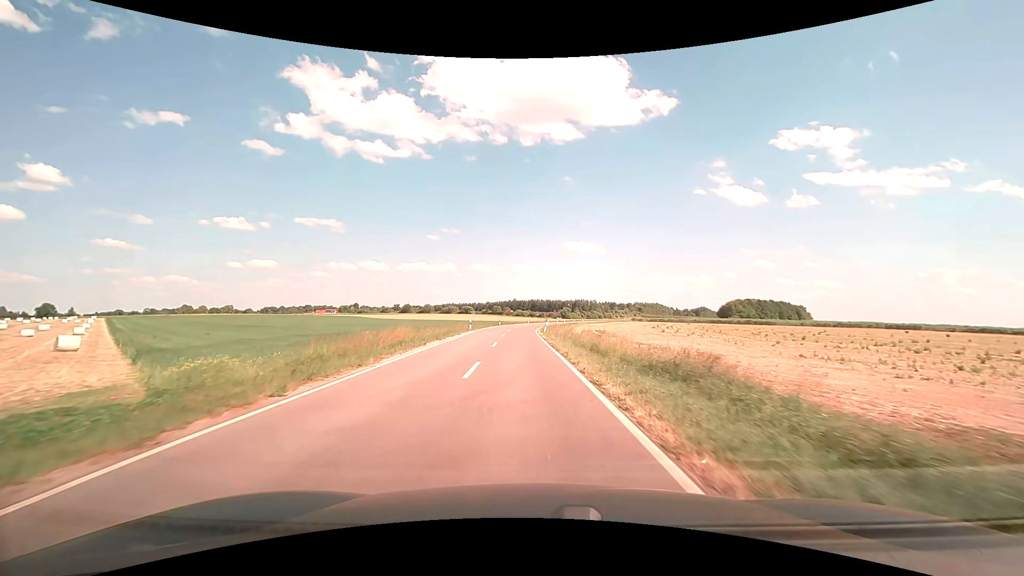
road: unclassified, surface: asphalt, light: Day
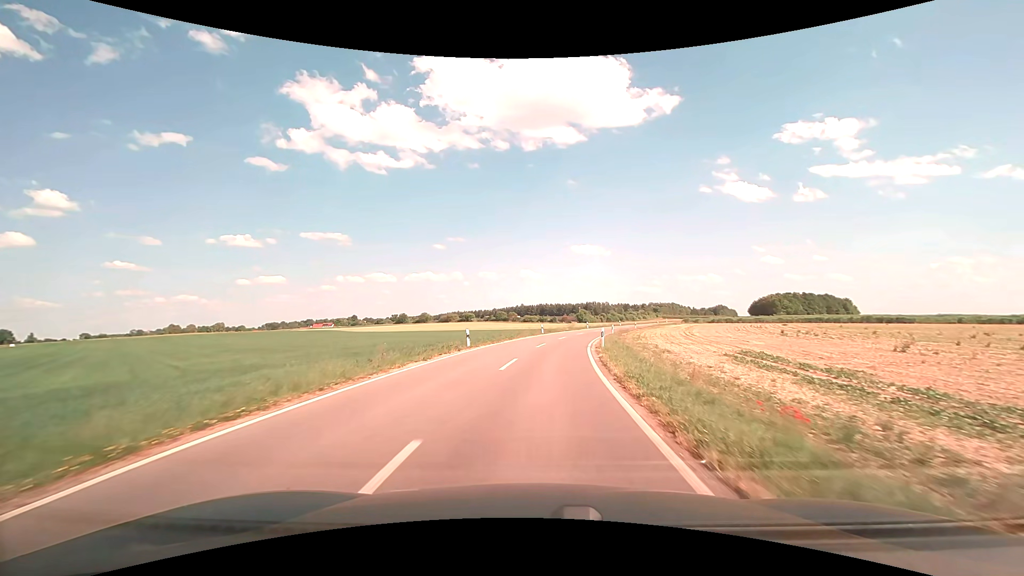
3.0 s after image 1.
(-1.4, +45.5) m; -2°
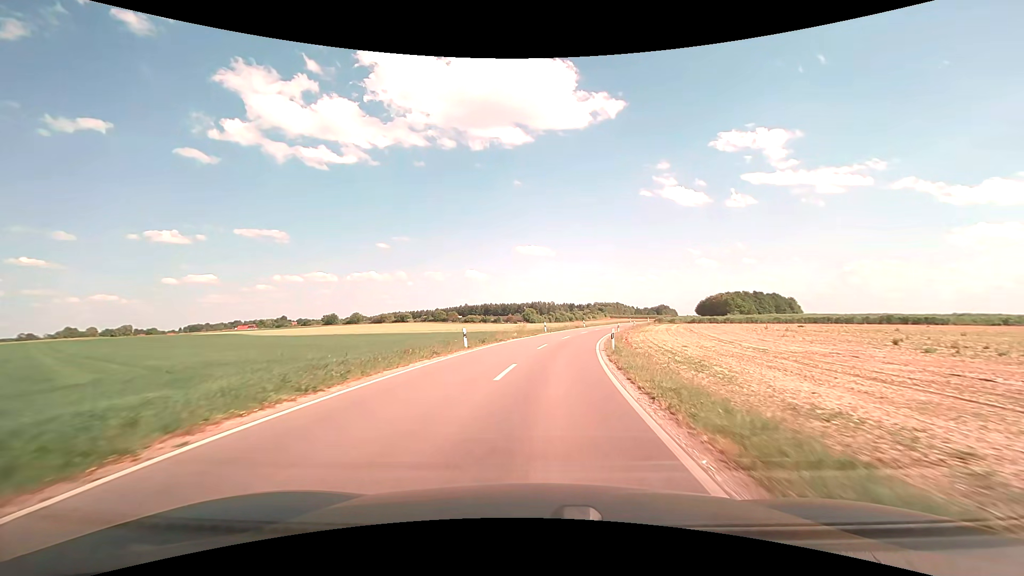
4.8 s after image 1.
(+1.2, +26.5) m; +6°
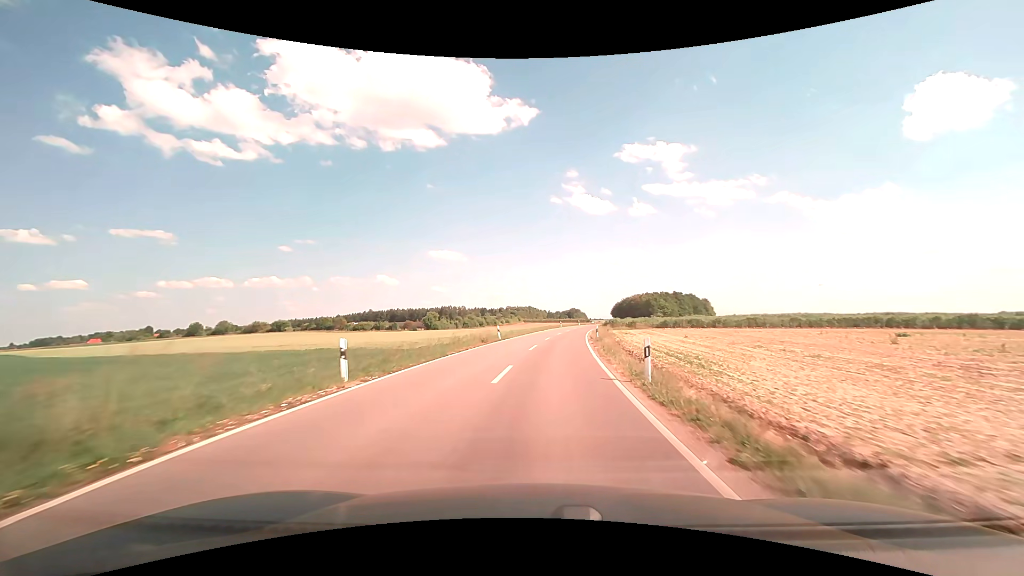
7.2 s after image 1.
(+3.1, +36.7) m; +10°
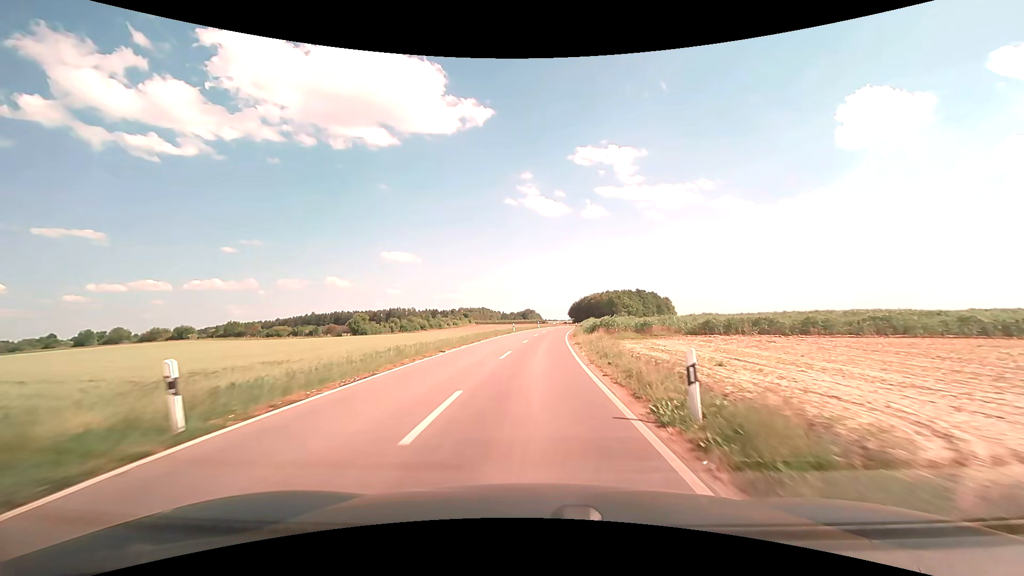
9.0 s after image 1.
(+1.7, +29.1) m; +6°
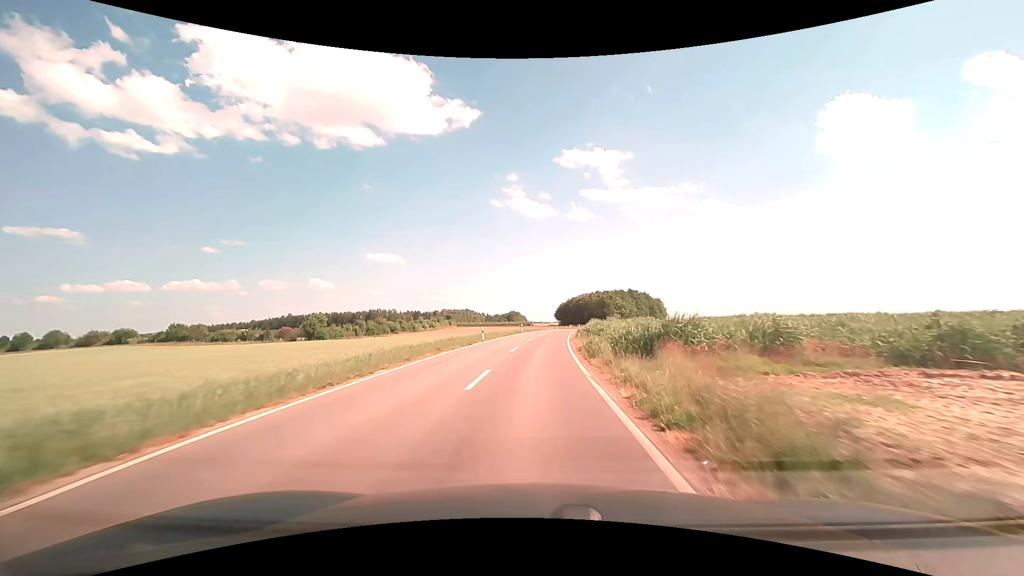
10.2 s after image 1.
(+0.3, +19.9) m; +2°
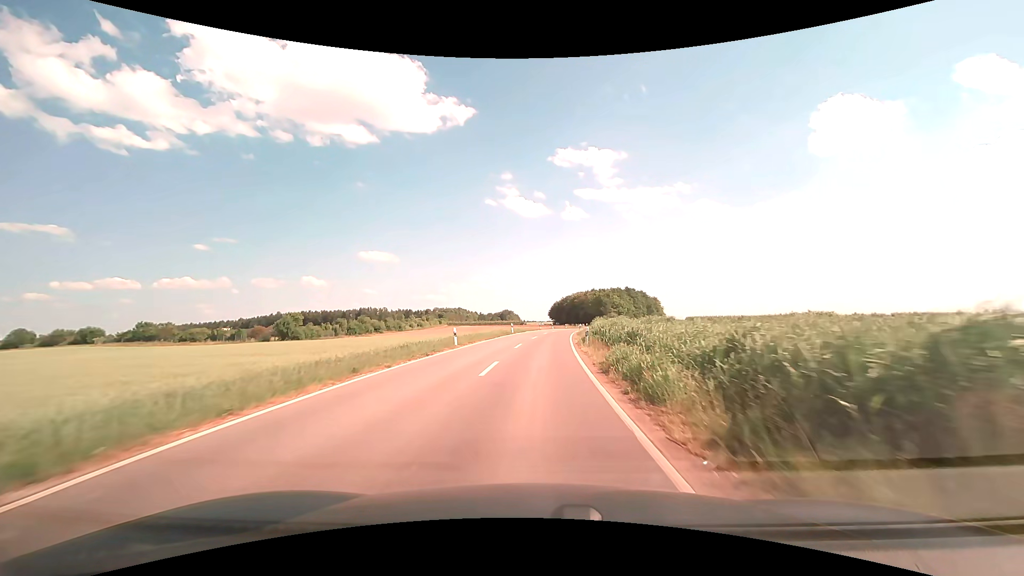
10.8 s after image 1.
(+0.1, +10.0) m; +1°
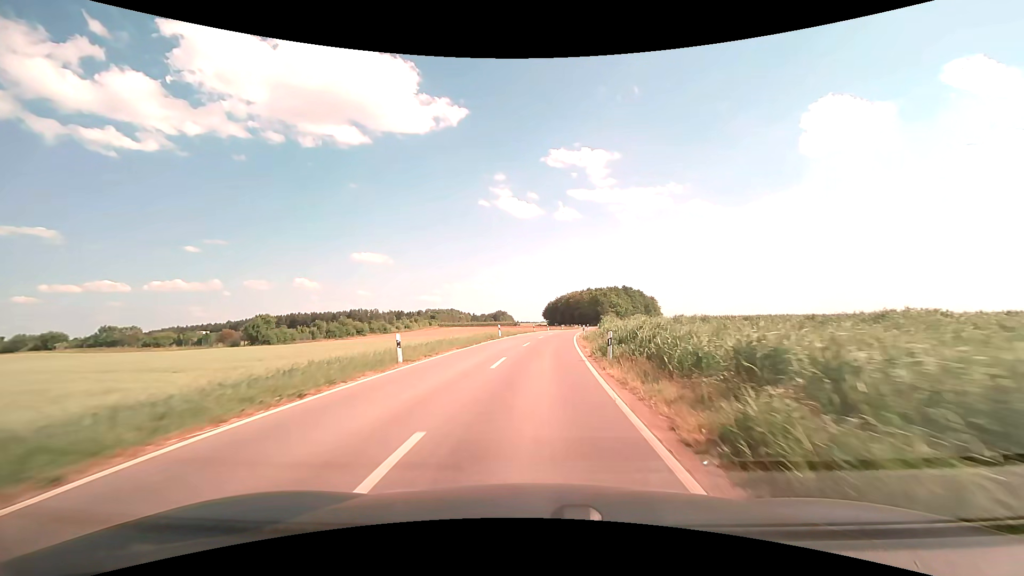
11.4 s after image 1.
(+0.1, +10.0) m; +1°
(0, +10) (0, +20) (+1, +30) (+1, +40) (+2, +50) (+4, +60) (+5, +70) (+6, +80) (+8, +90) (+10, +99) m
